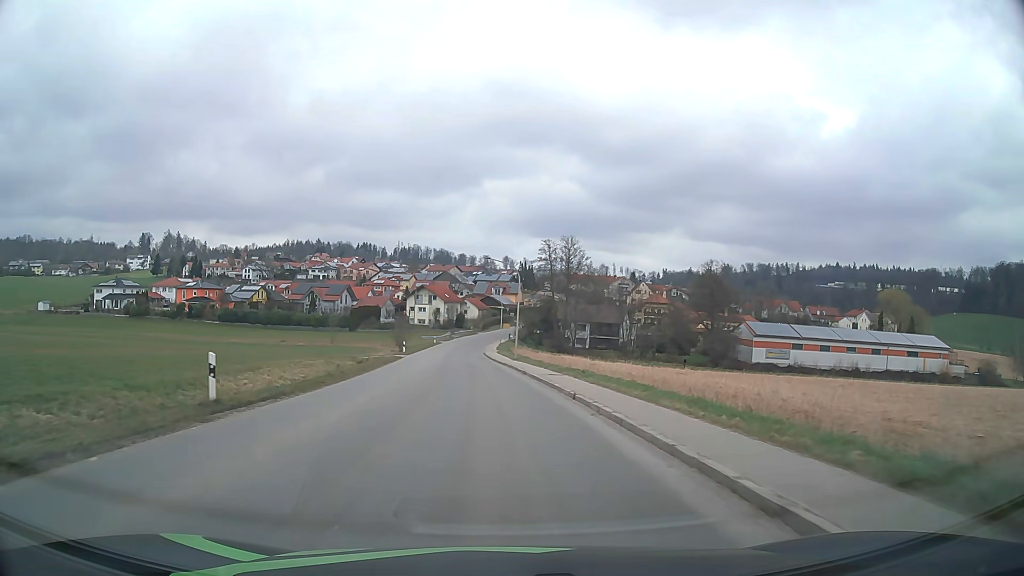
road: tertiary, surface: asphalt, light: Day
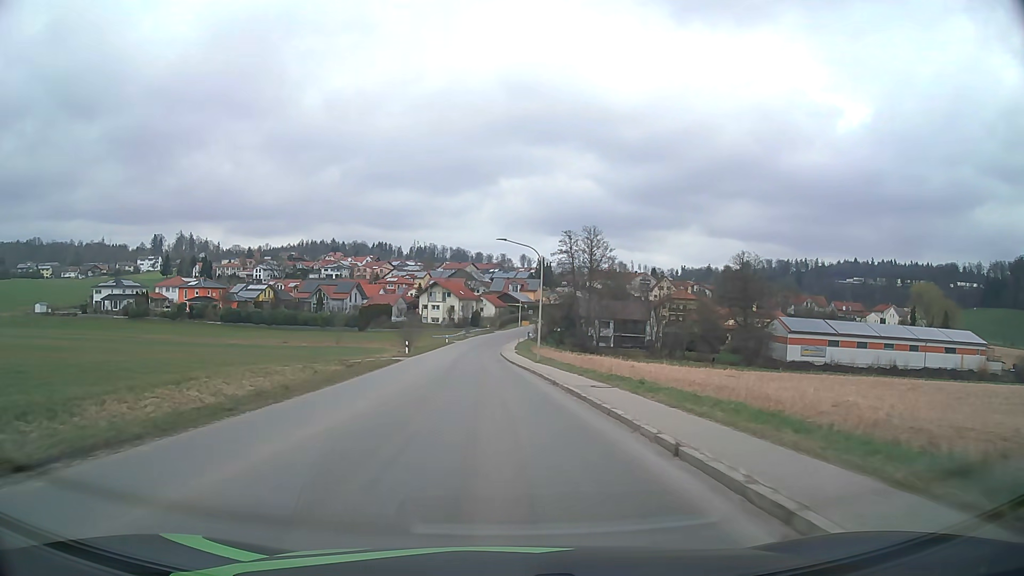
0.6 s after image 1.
(-0.1, +8.4) m; -1°
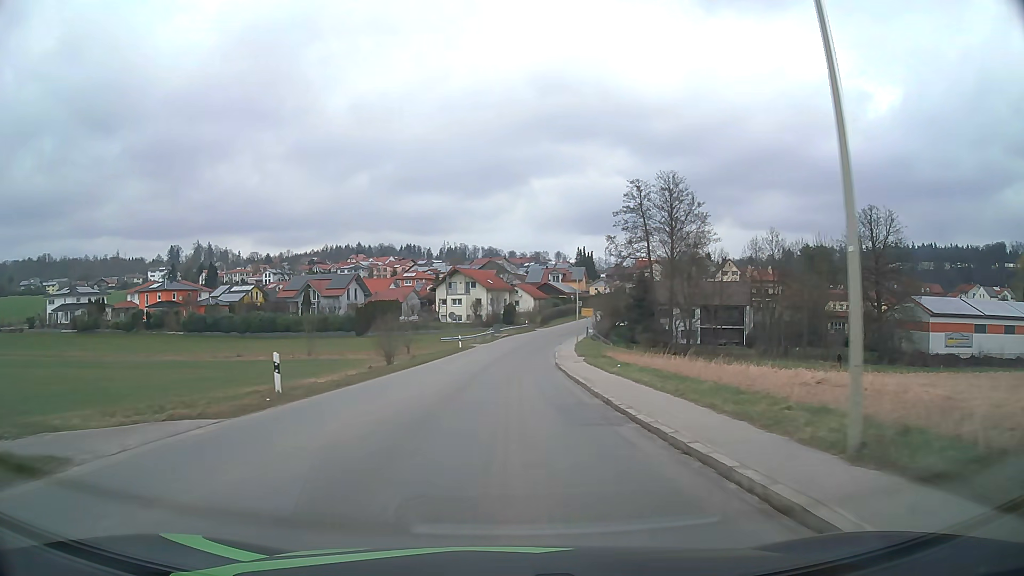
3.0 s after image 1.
(-1.1, +34.6) m; -3°
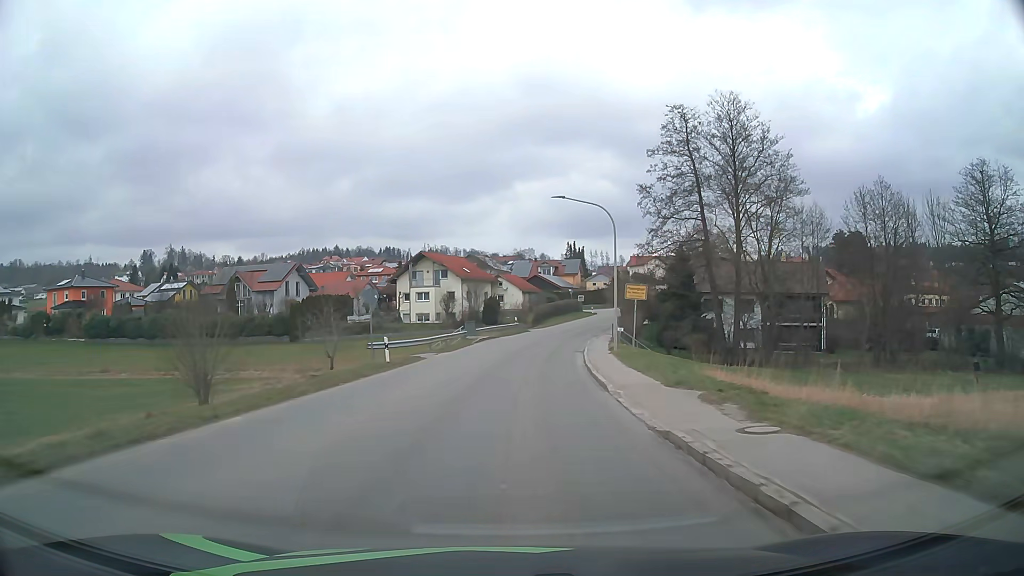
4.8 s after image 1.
(+0.2, +26.8) m; +1°
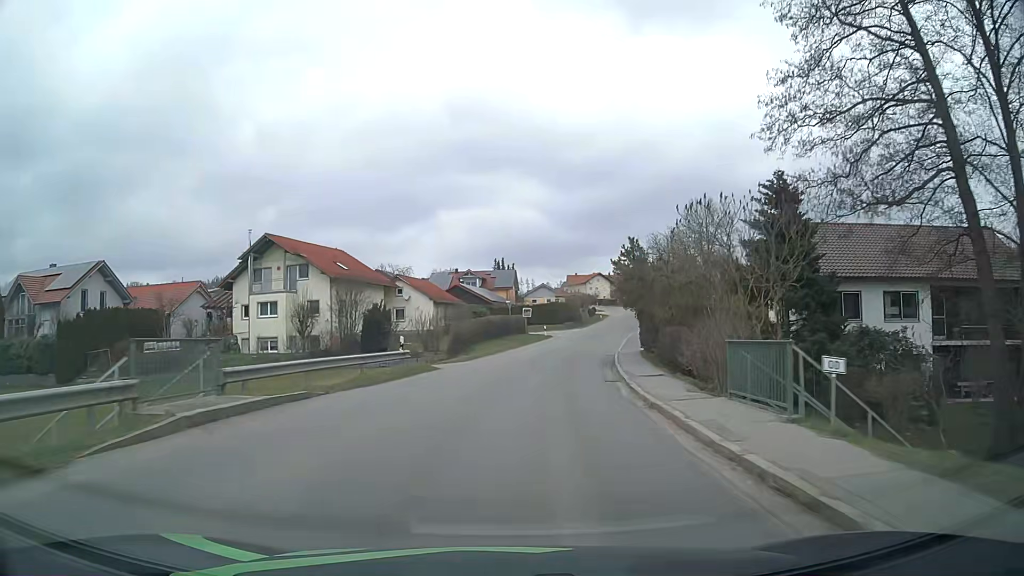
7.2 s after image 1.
(+1.7, +35.9) m; +6°
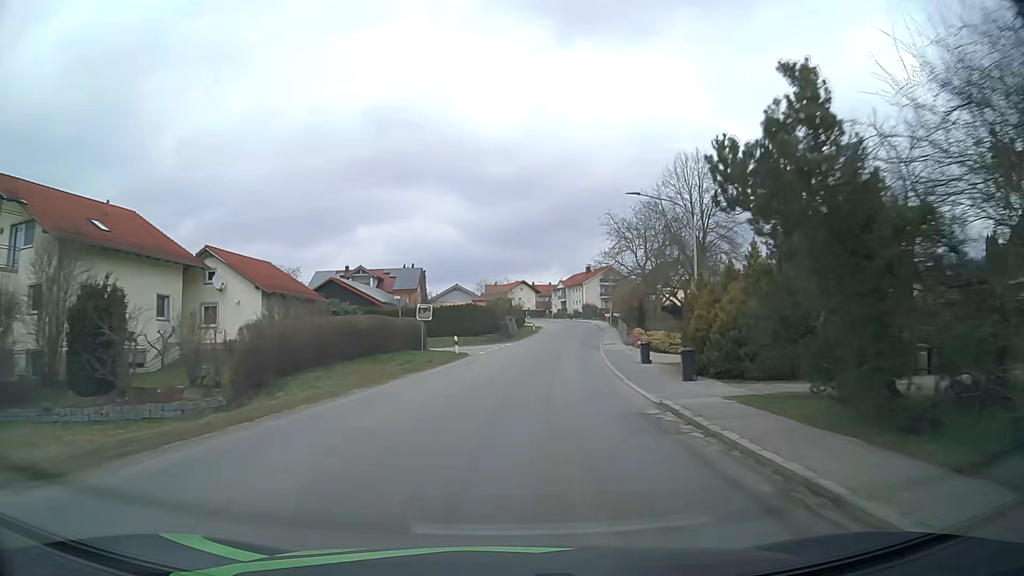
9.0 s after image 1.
(+1.5, +26.5) m; +7°
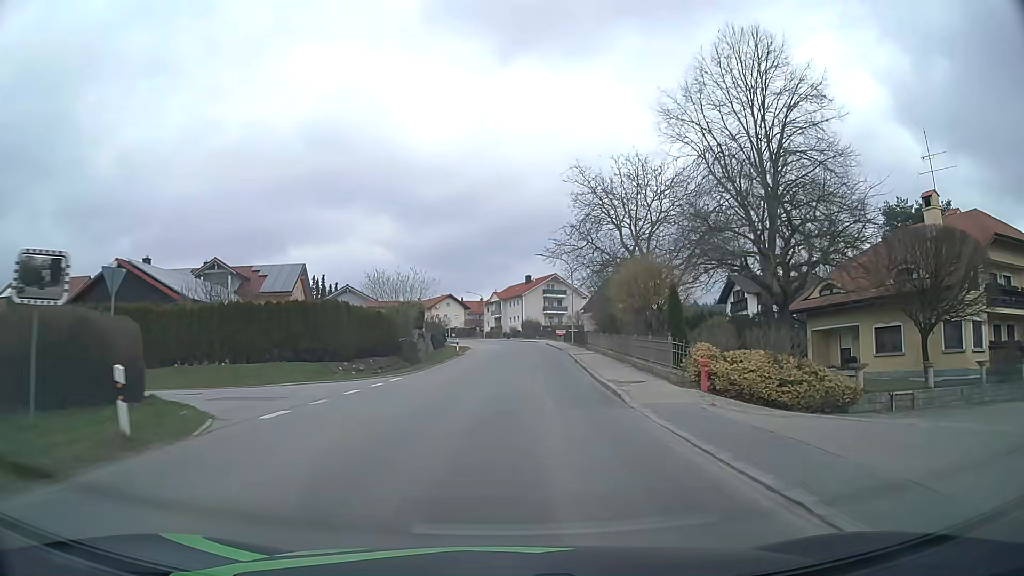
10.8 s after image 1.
(+1.7, +26.3) m; +6°
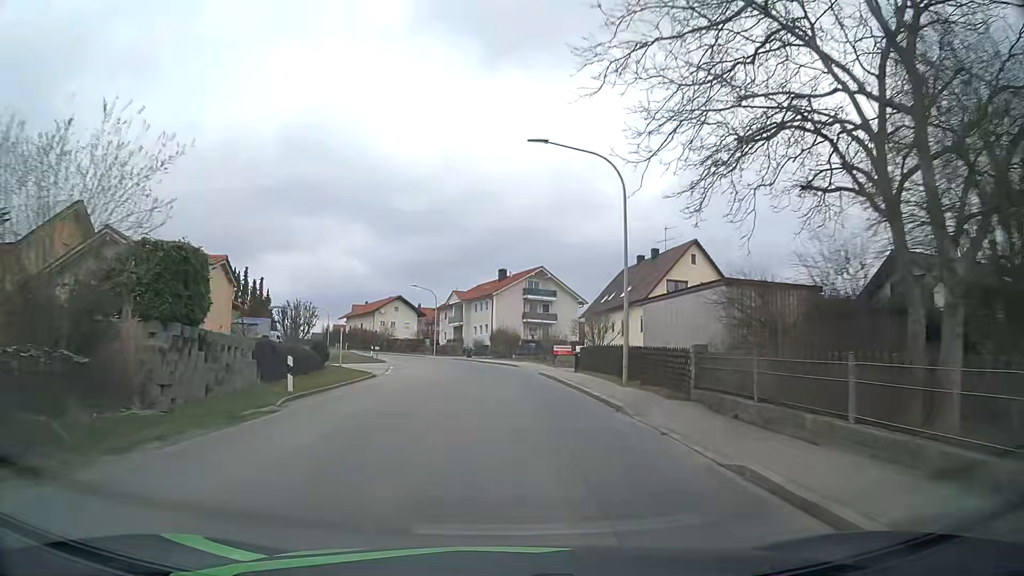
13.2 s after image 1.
(+1.1, +34.4) m; +3°
(0, +10) (0, +20) (-1, +30) (-2, +40) (-4, +50) (-7, +59) (-11, +69) (-15, +78) (-20, +86) (-24, +95) m
